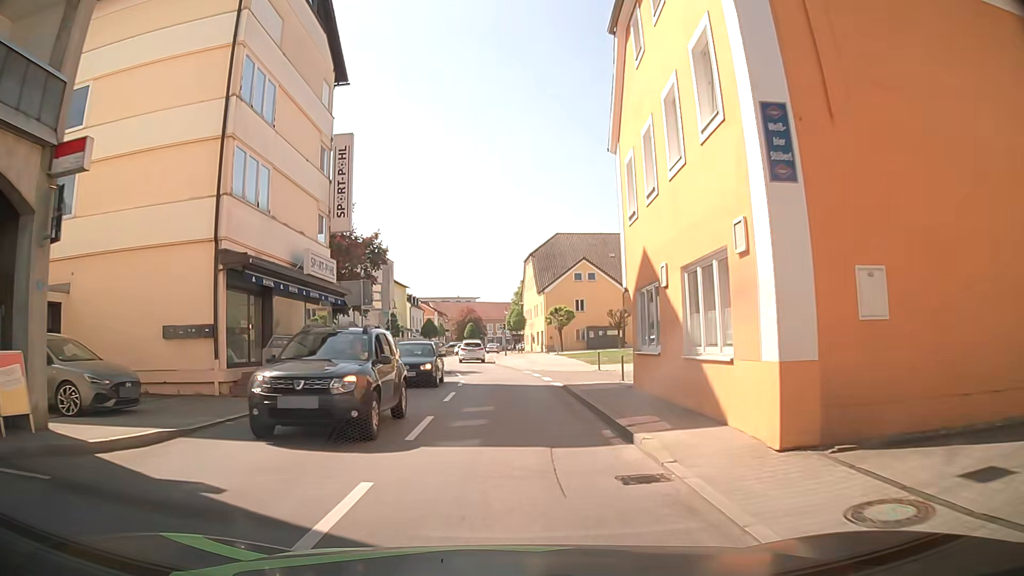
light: Day
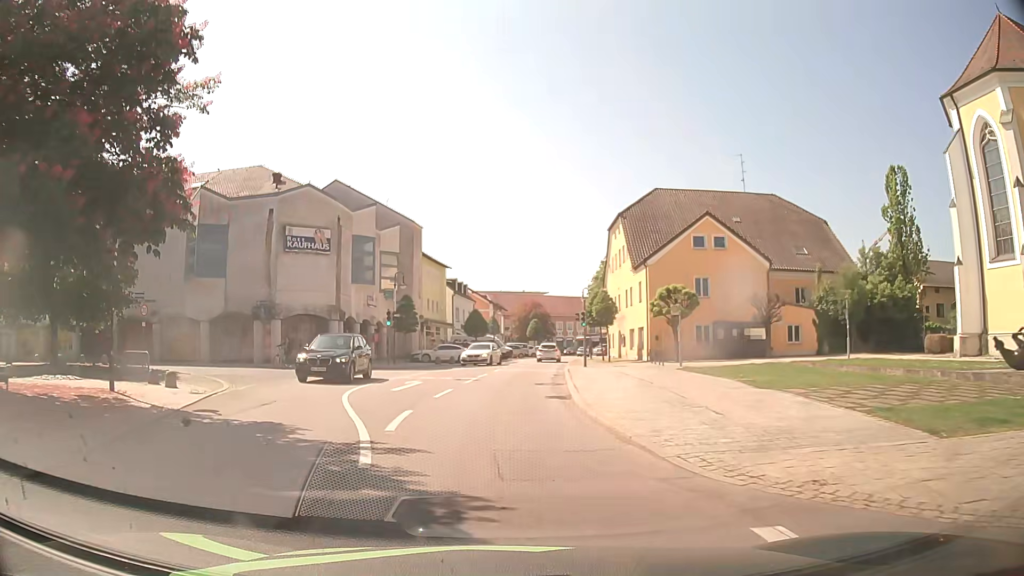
(0.0, +26.3) m; -4°
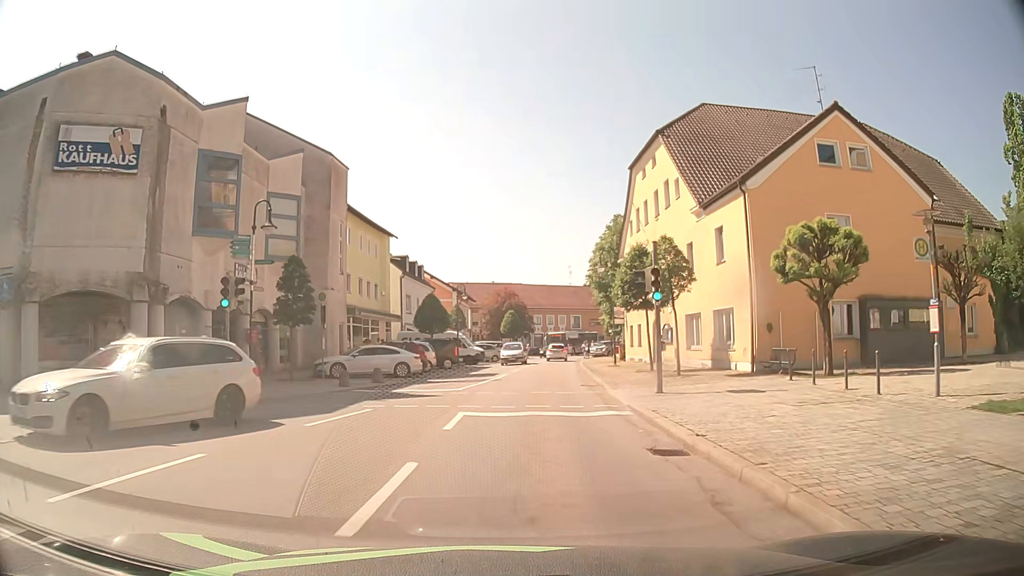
(-0.6, +21.3) m; +2°
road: secondary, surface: asphalt
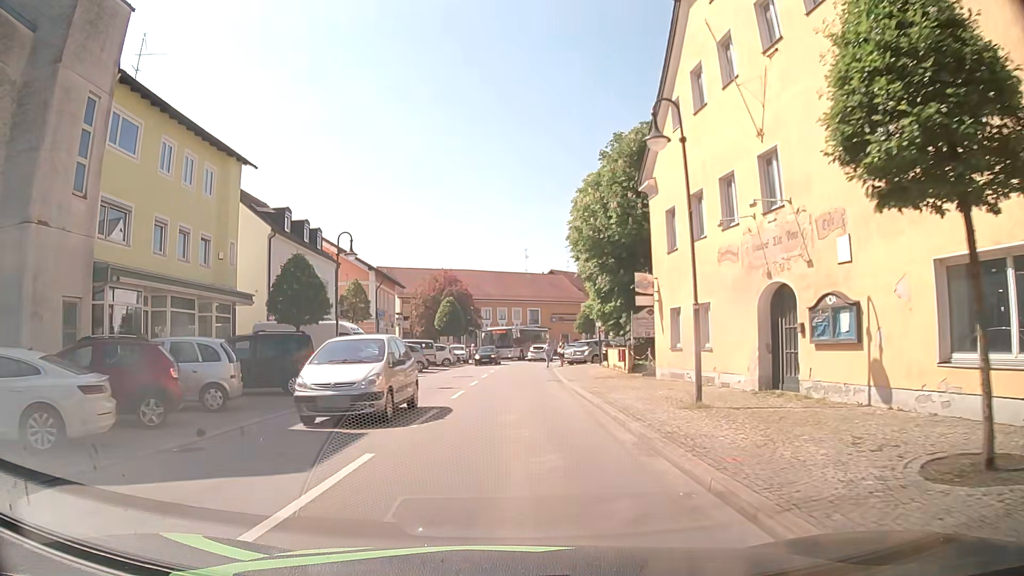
(+0.9, +21.7) m; +5°
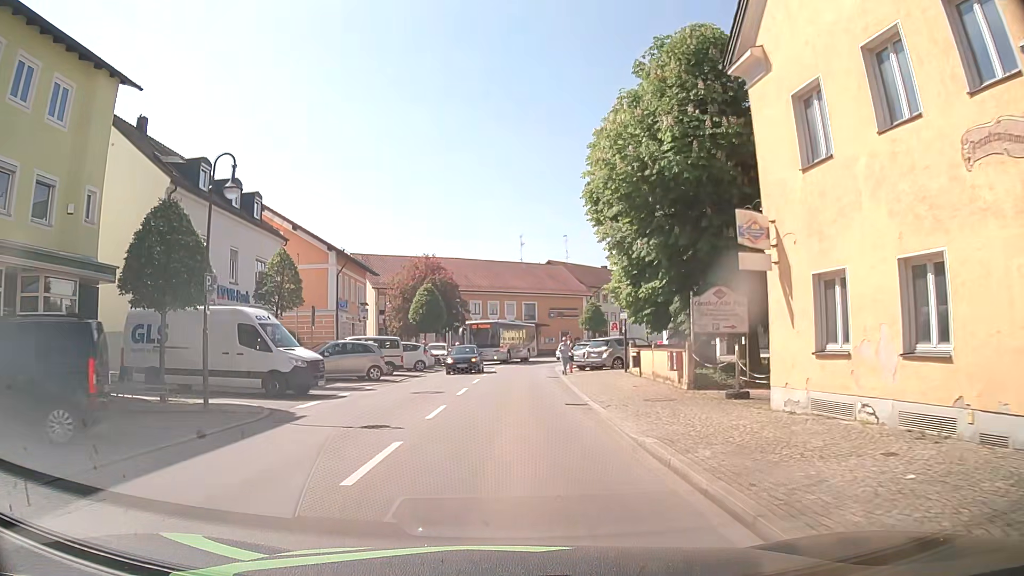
(0.0, +10.9) m; 0°
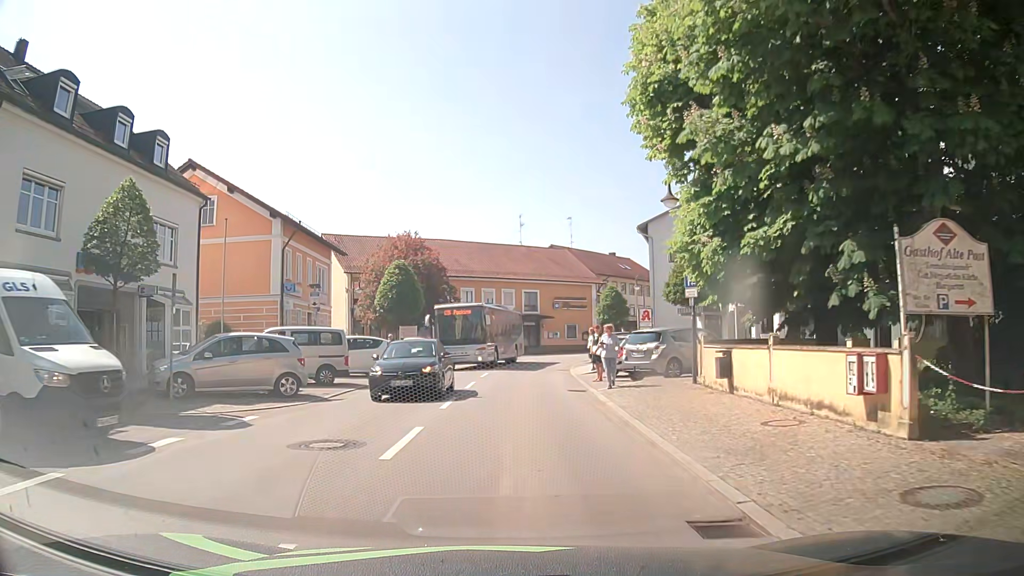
(0.0, +11.0) m; 0°
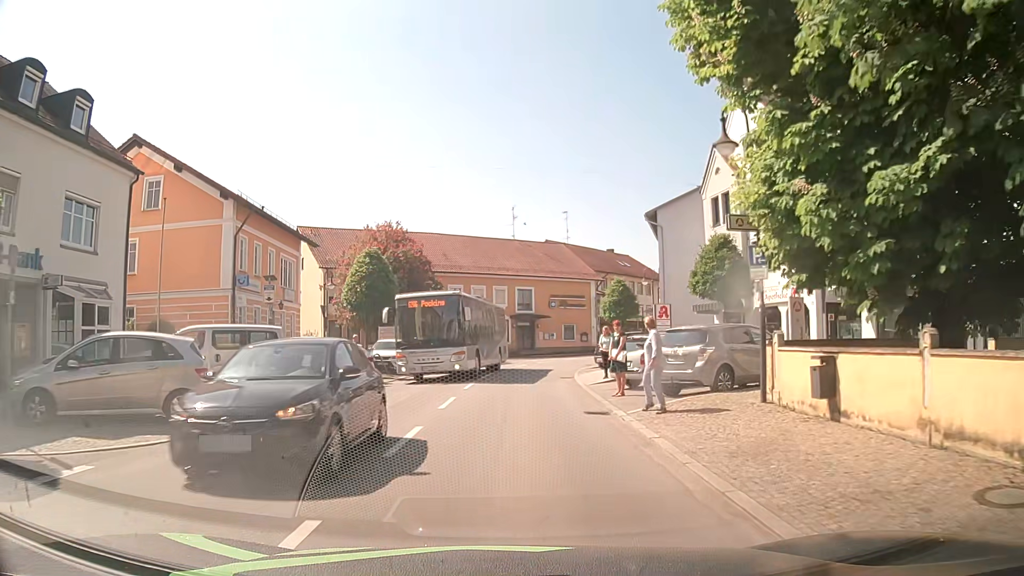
(0.0, +5.5) m; 0°
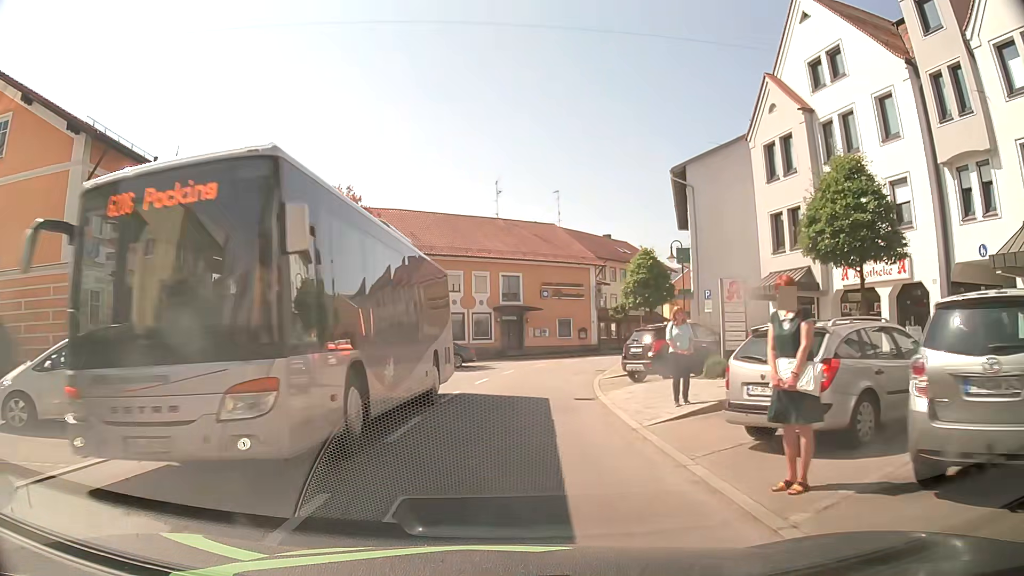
(+0.3, +11.0) m; +2°
